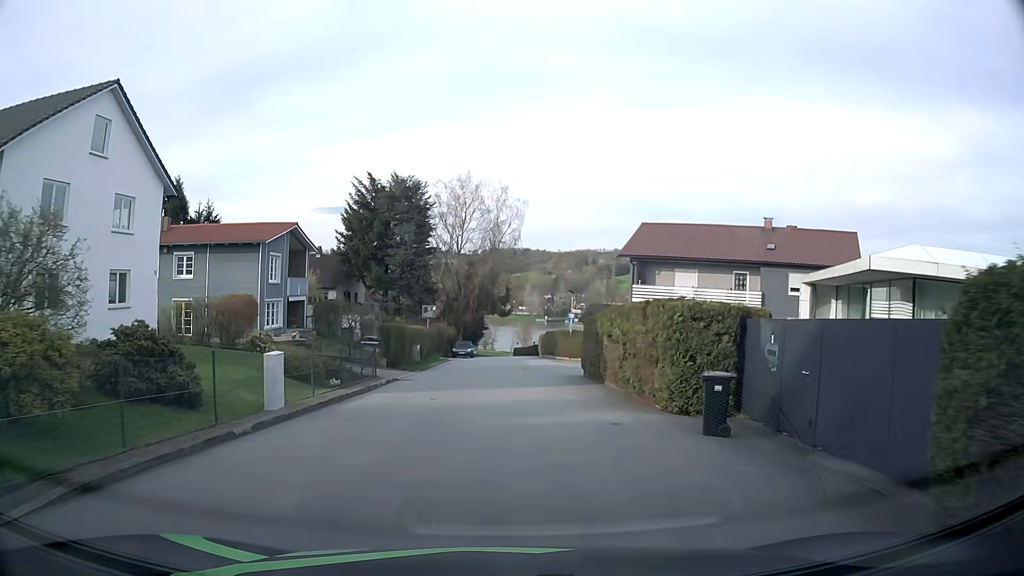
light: Day
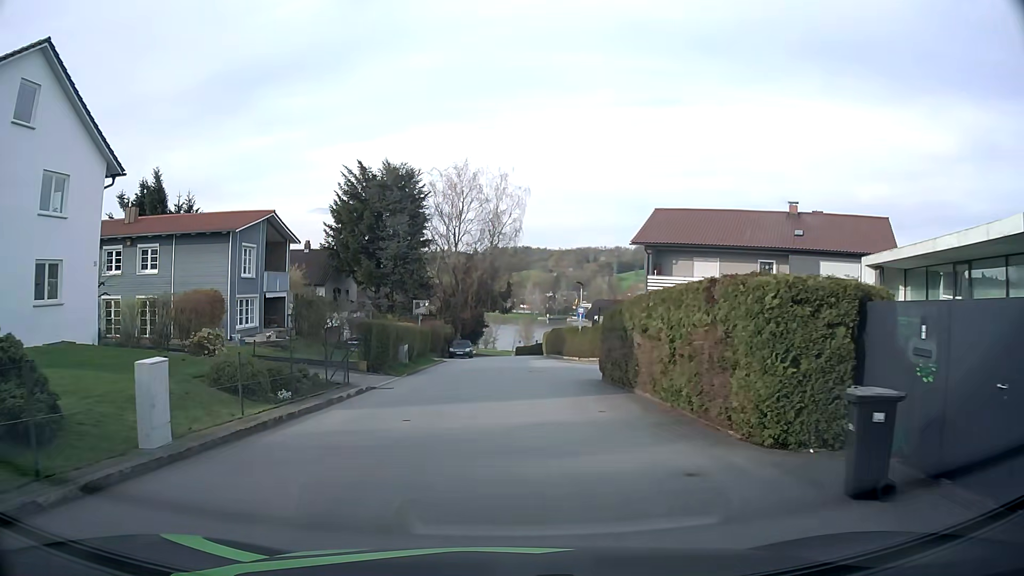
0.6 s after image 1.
(+0.1, +4.5) m; +1°
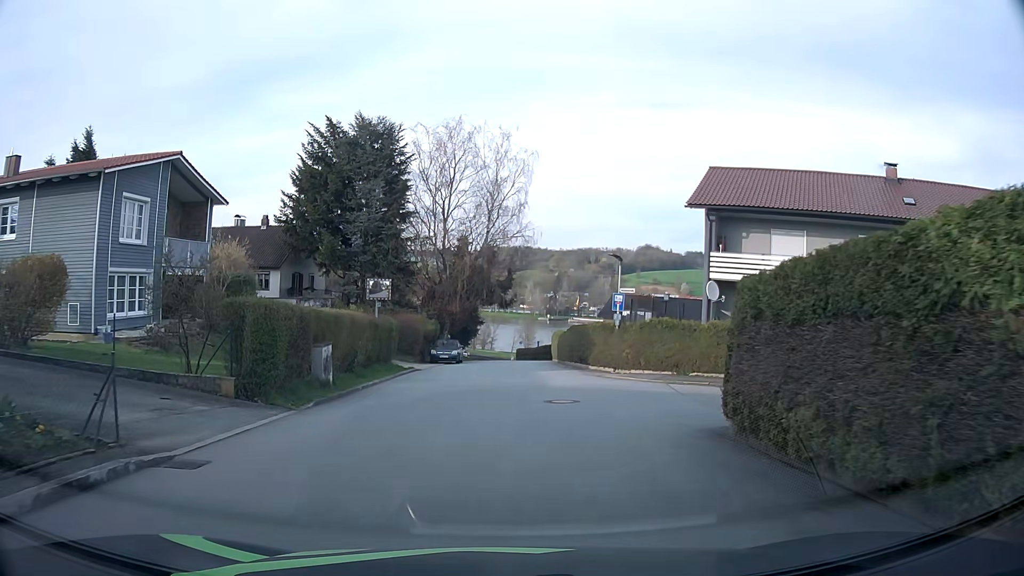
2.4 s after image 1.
(0.0, +12.2) m; 0°
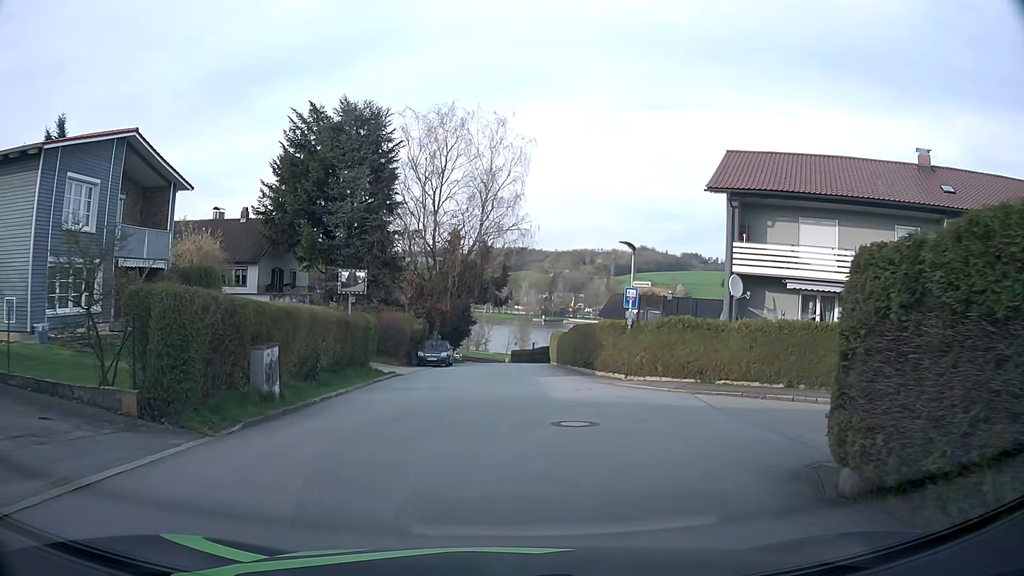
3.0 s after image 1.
(0.0, +3.4) m; +1°
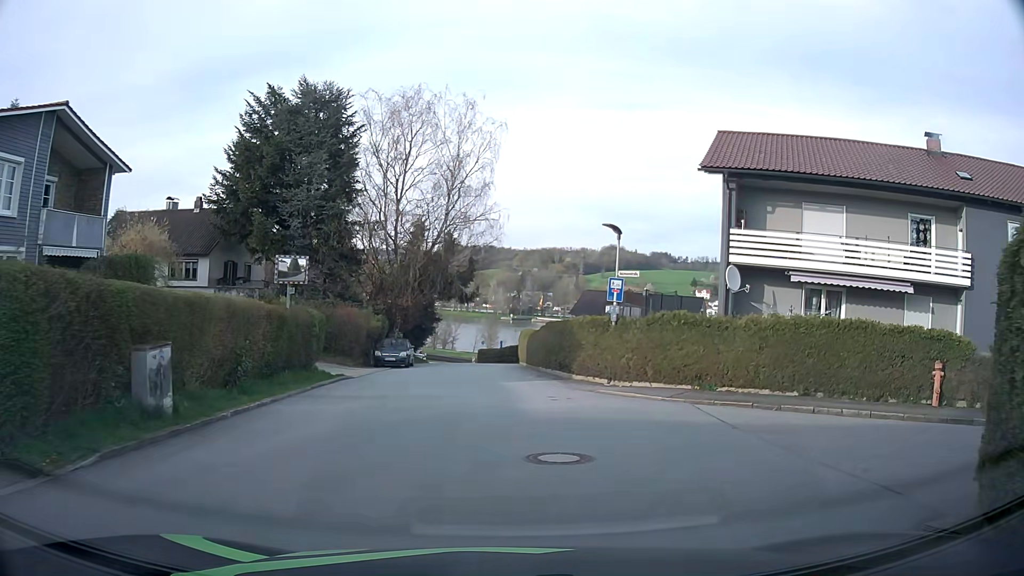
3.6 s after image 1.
(0.0, +3.0) m; +2°
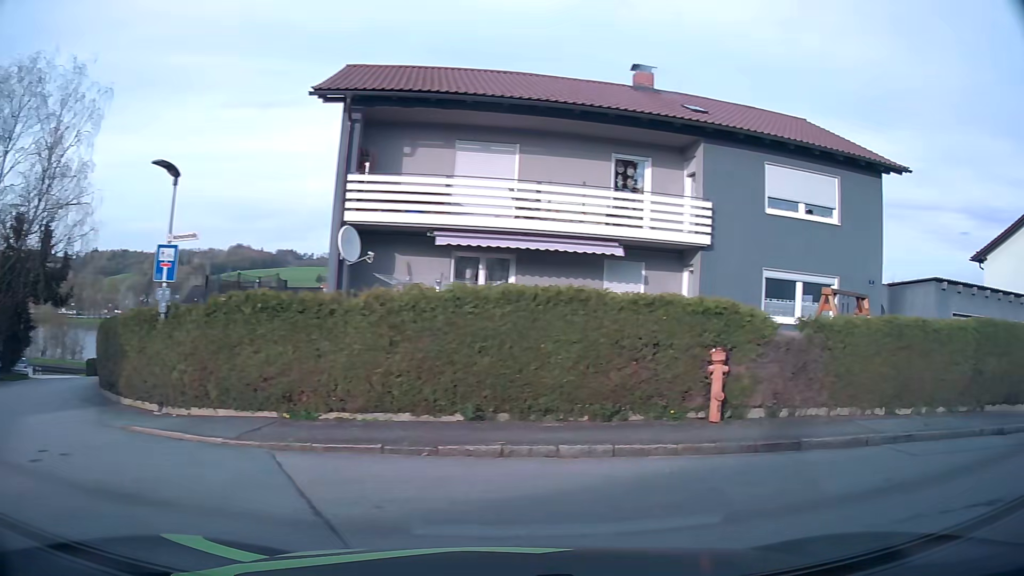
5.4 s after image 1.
(+1.5, +6.4) m; +31°
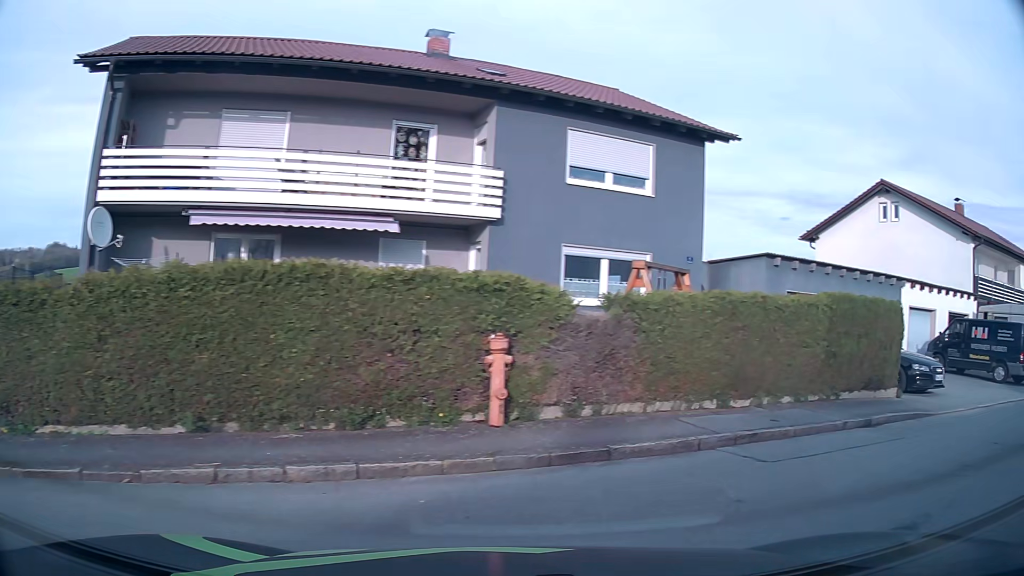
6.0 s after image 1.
(+0.4, +2.0) m; +15°
